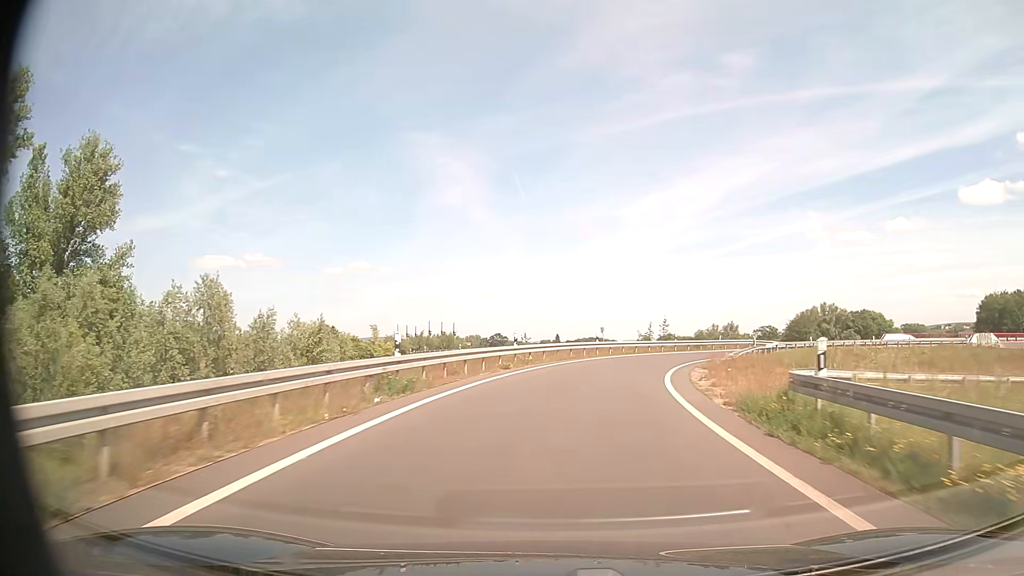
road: trunk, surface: asphalt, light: Day
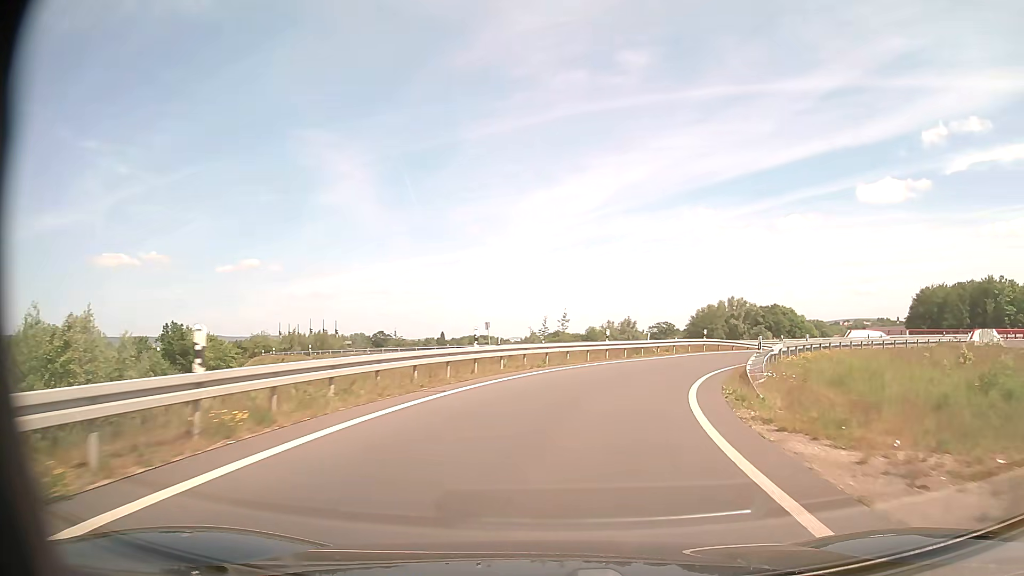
(+1.3, +19.1) m; +9°
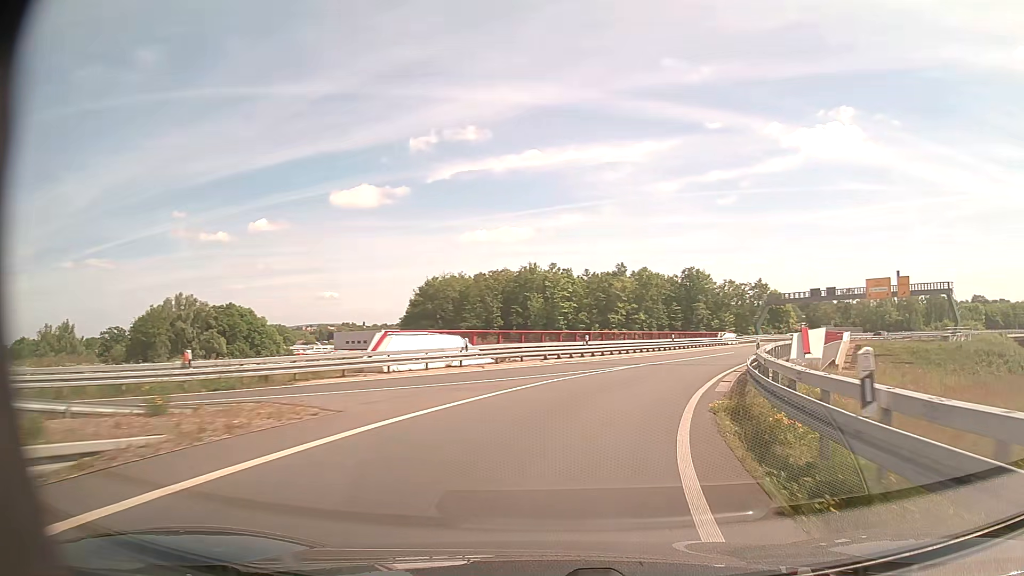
(+15.2, +40.9) m; +45°
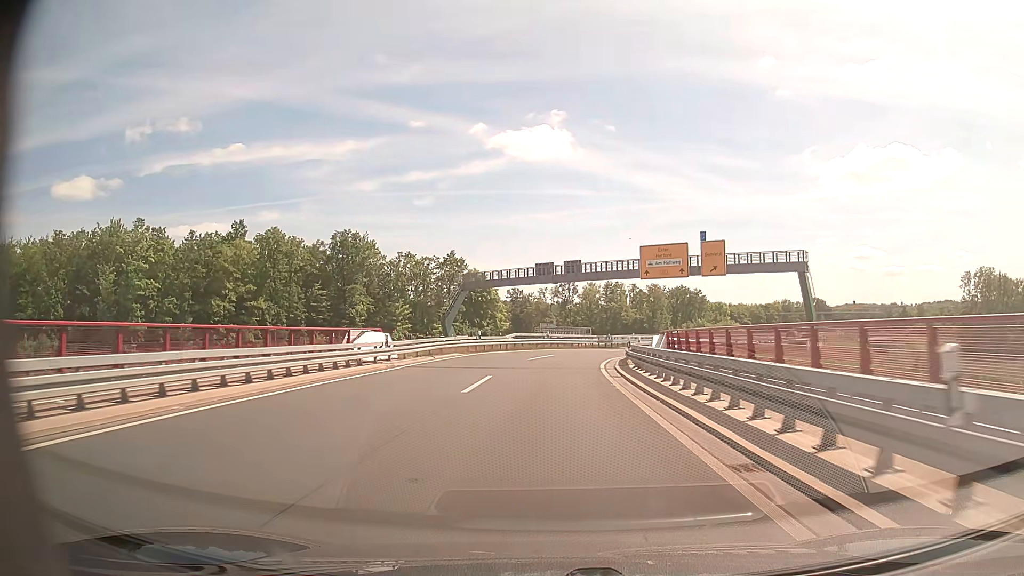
(+14.5, +44.6) m; +28°
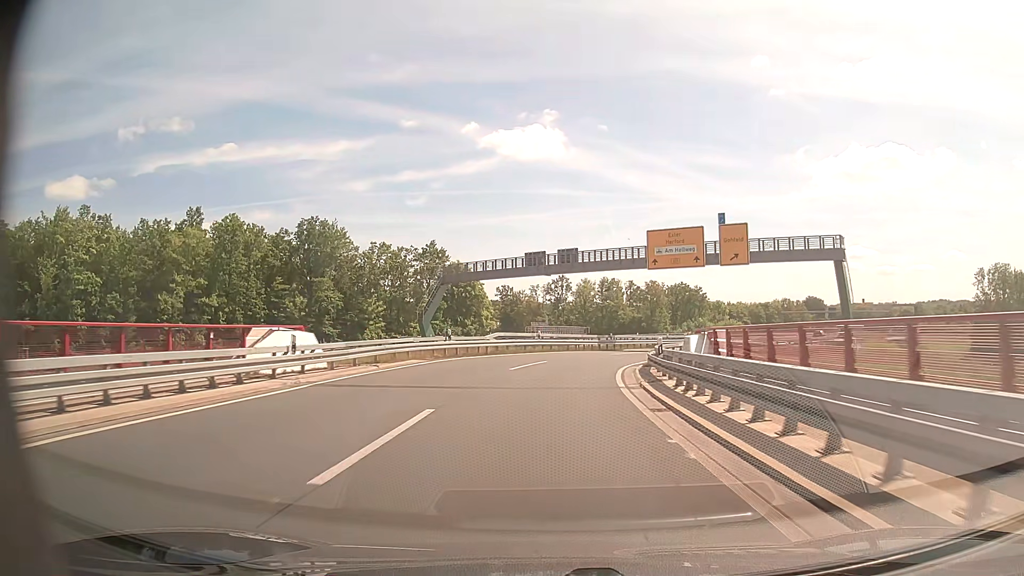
(+0.1, +9.7) m; +1°
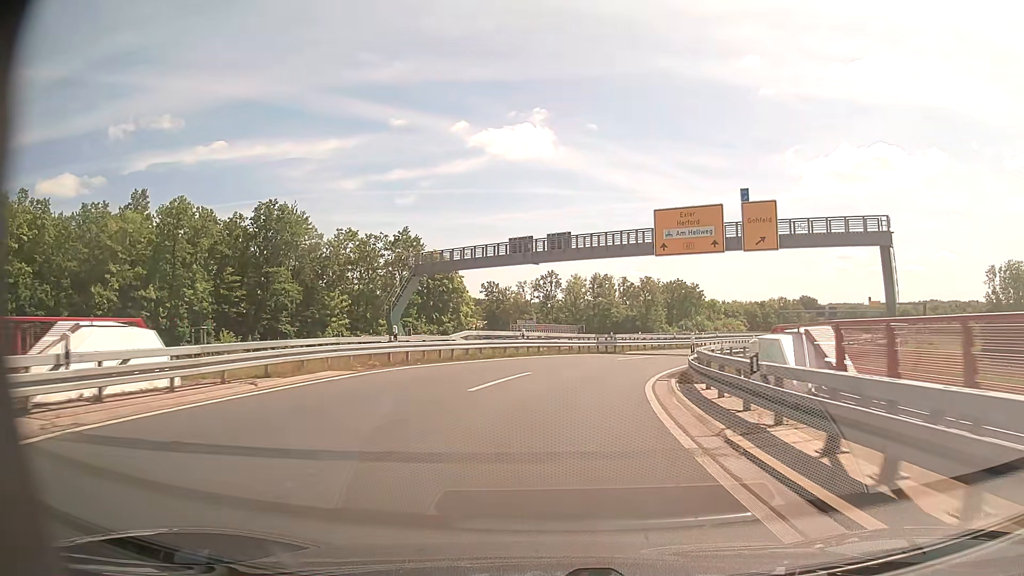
(0.0, +9.4) m; +1°
